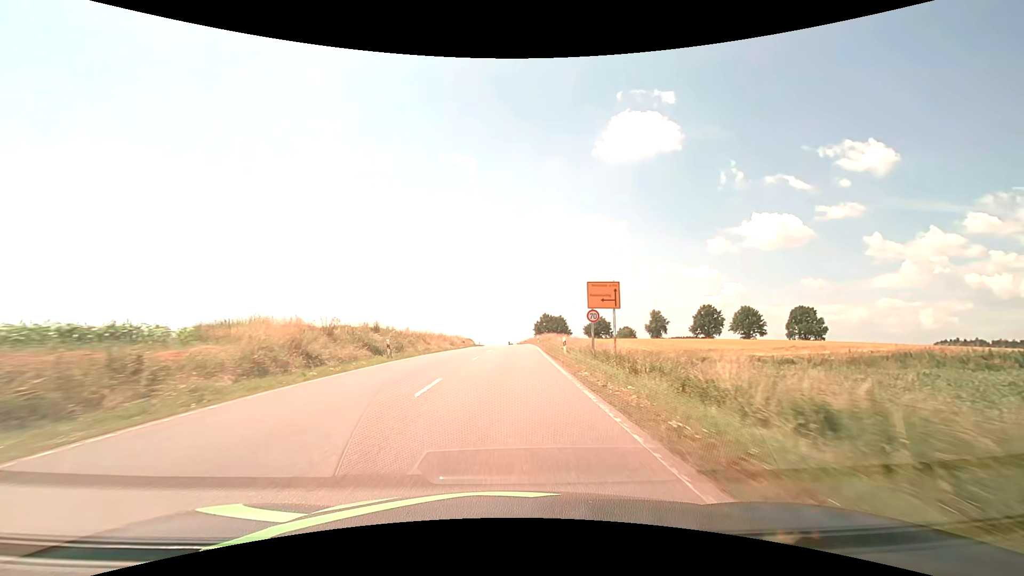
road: secondary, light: Day
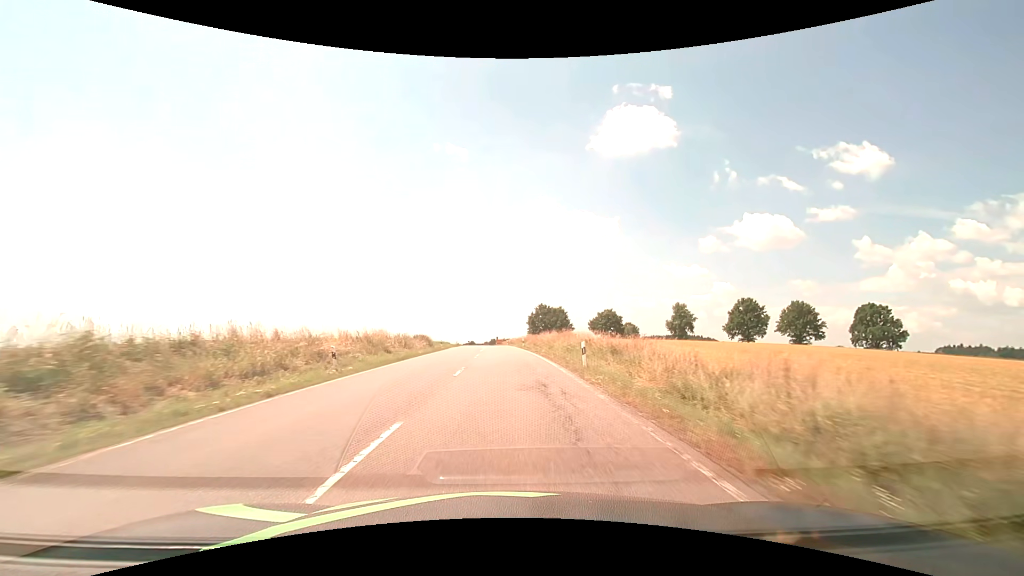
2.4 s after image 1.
(+0.5, +43.3) m; +1°
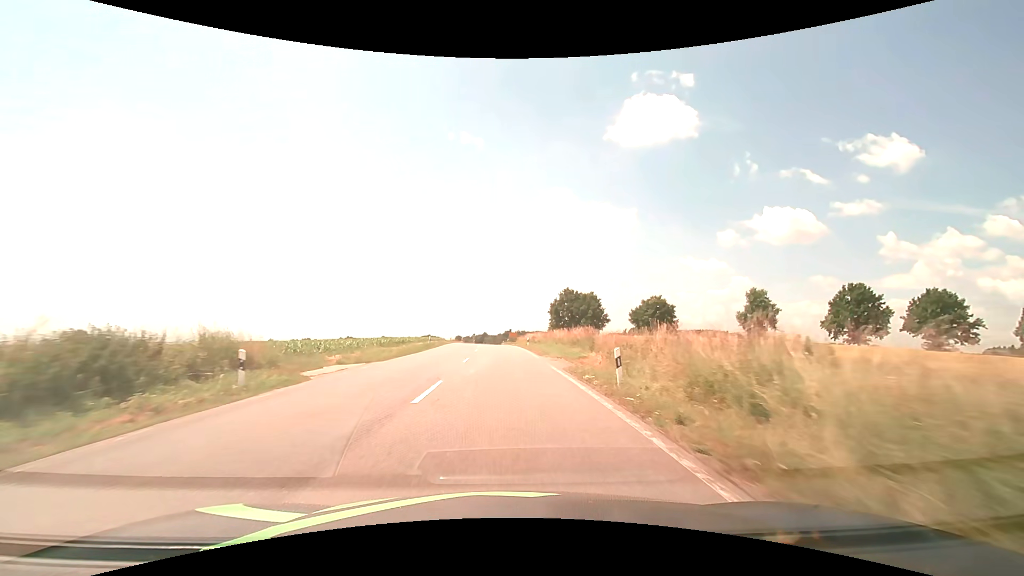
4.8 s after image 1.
(-0.4, +43.3) m; -1°
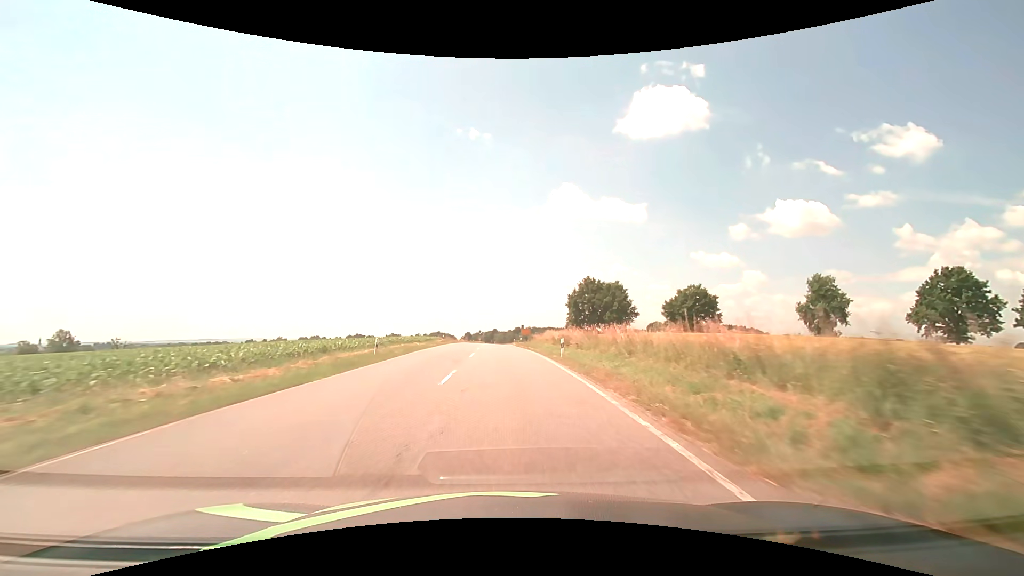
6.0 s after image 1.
(-0.2, +21.8) m; -1°
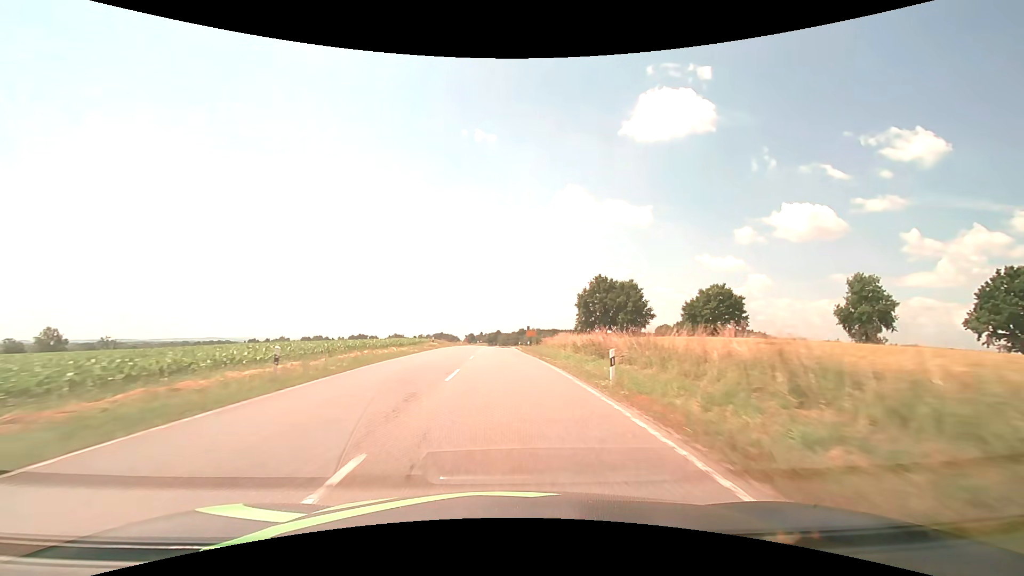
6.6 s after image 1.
(-0.1, +10.9) m; -1°
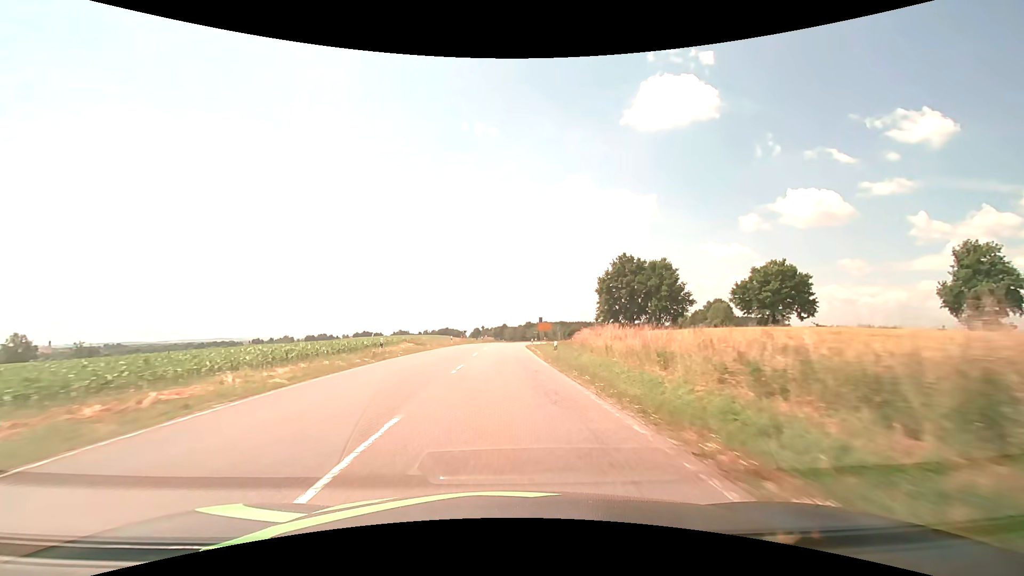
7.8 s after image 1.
(-0.1, +21.8) m; 0°
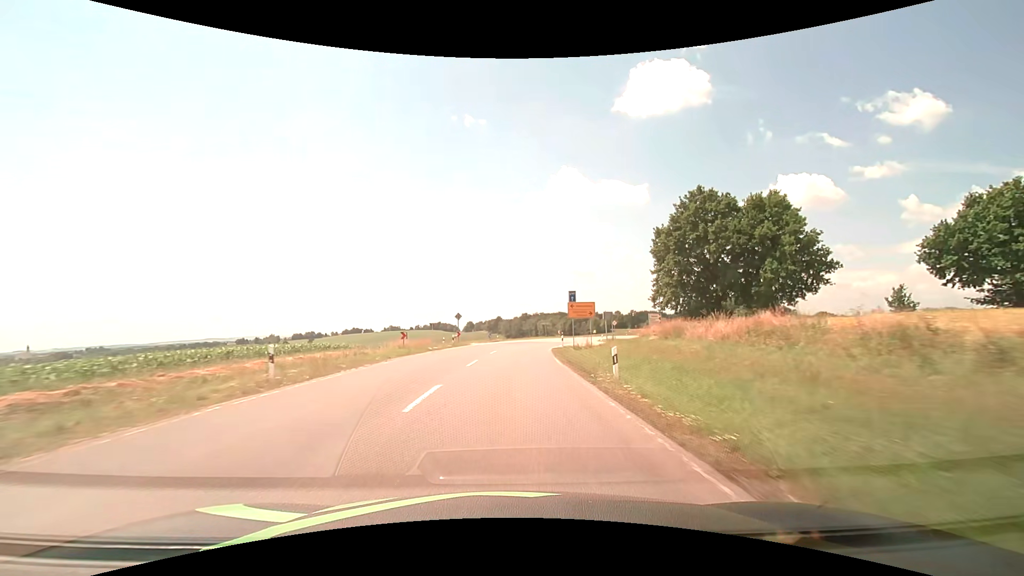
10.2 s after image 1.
(-0.2, +43.7) m; 0°
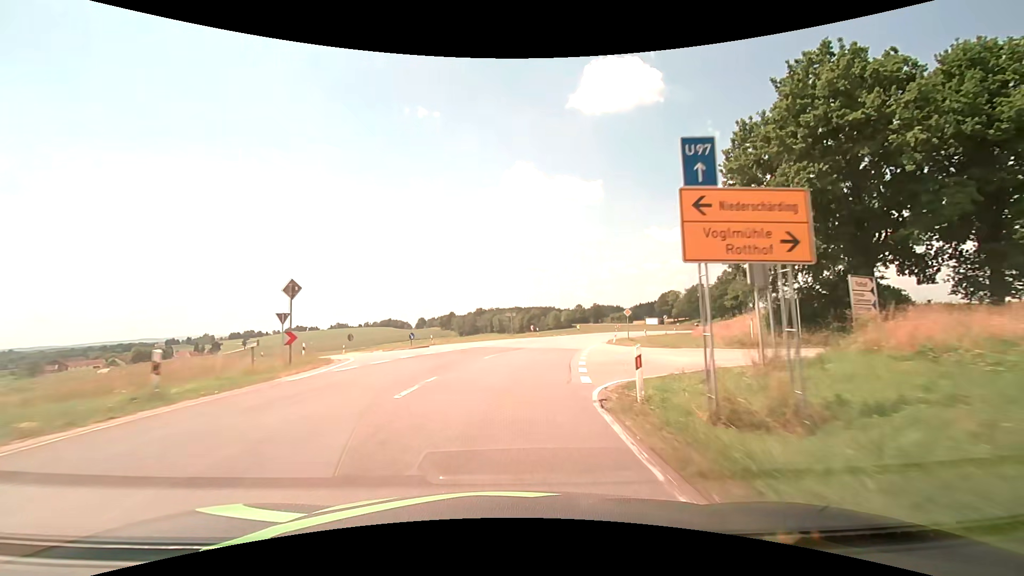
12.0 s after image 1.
(+1.2, +32.7) m; +5°
(0, +10) (+1, +20) (+3, +30) (+5, +40) (+8, +49) (+12, +58) (+16, +67) (+20, +76) (+25, +85) (+30, +94) m
